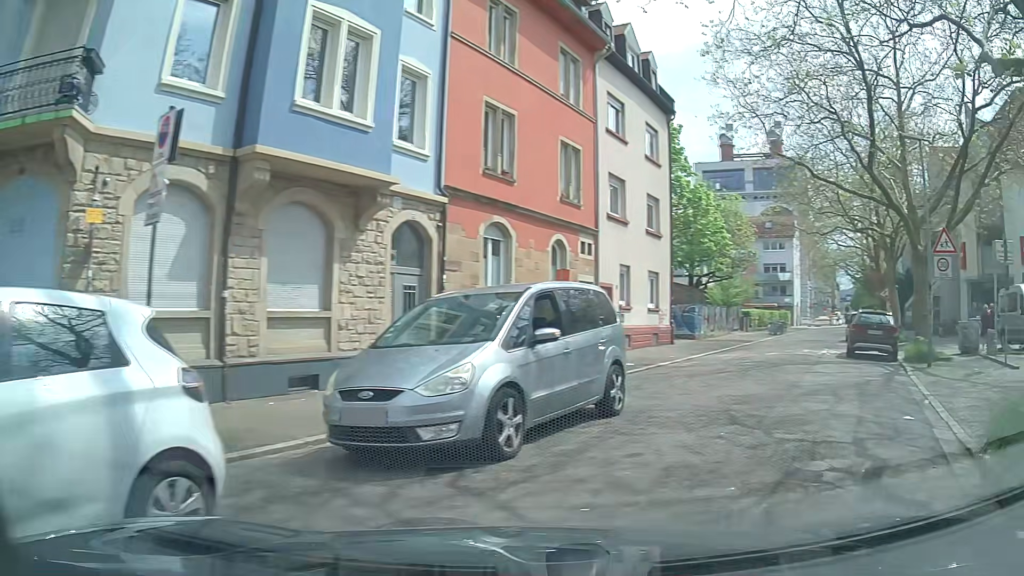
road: residential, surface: asphalt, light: Day
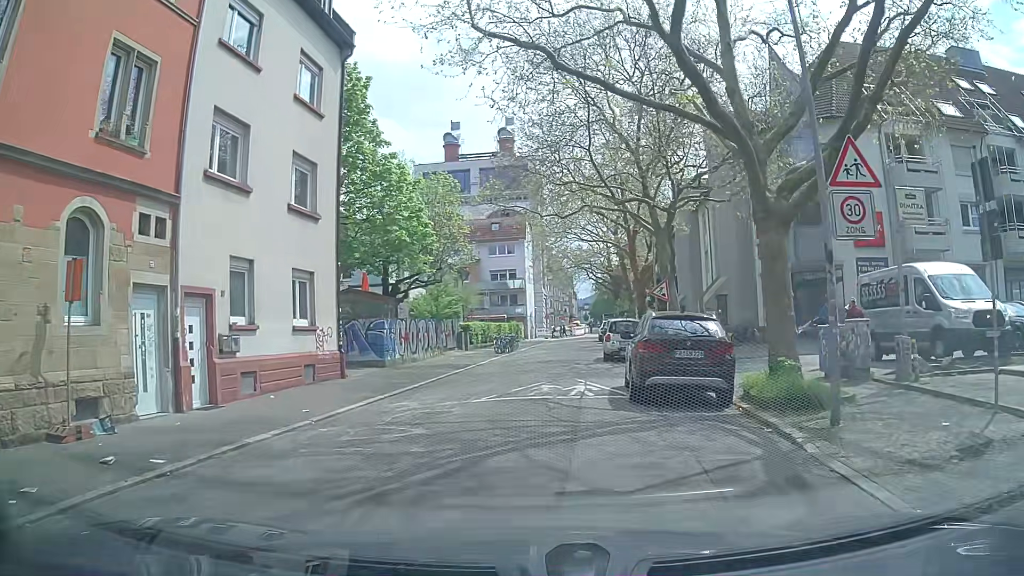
(+3.5, +10.0) m; +22°
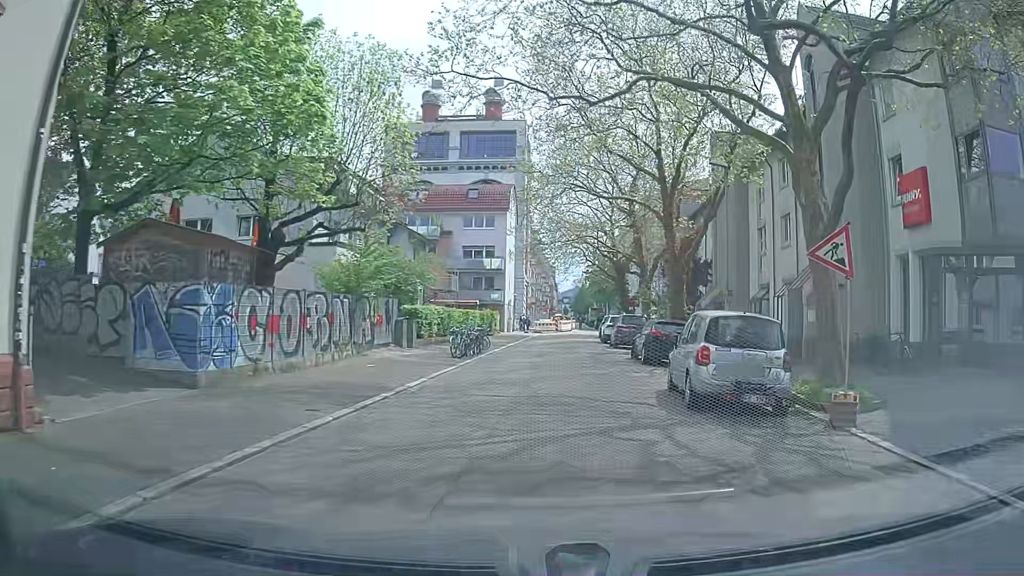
(-0.1, +14.8) m; +3°
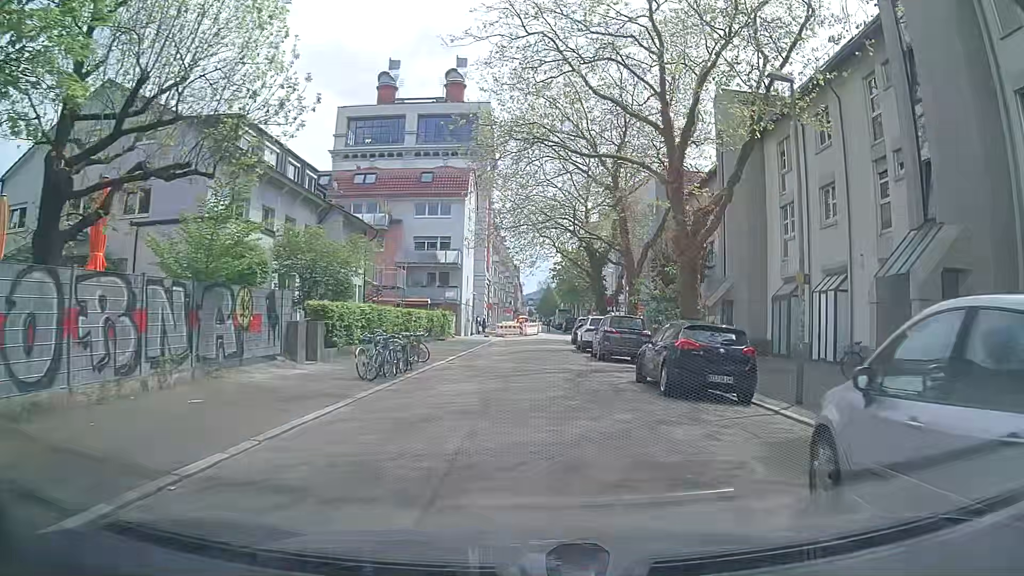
(+0.2, +8.4) m; +3°
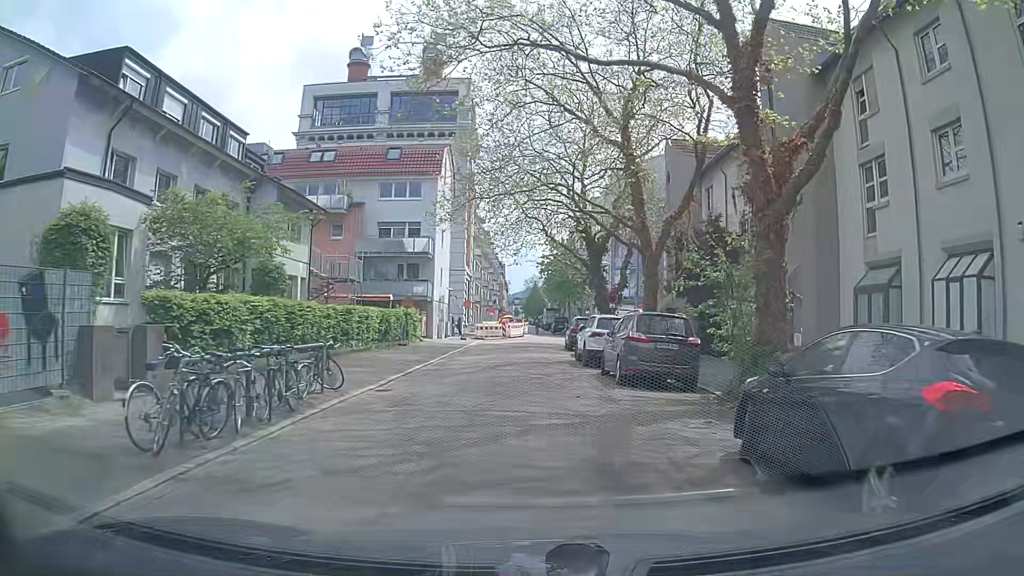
(+0.1, +8.7) m; +2°
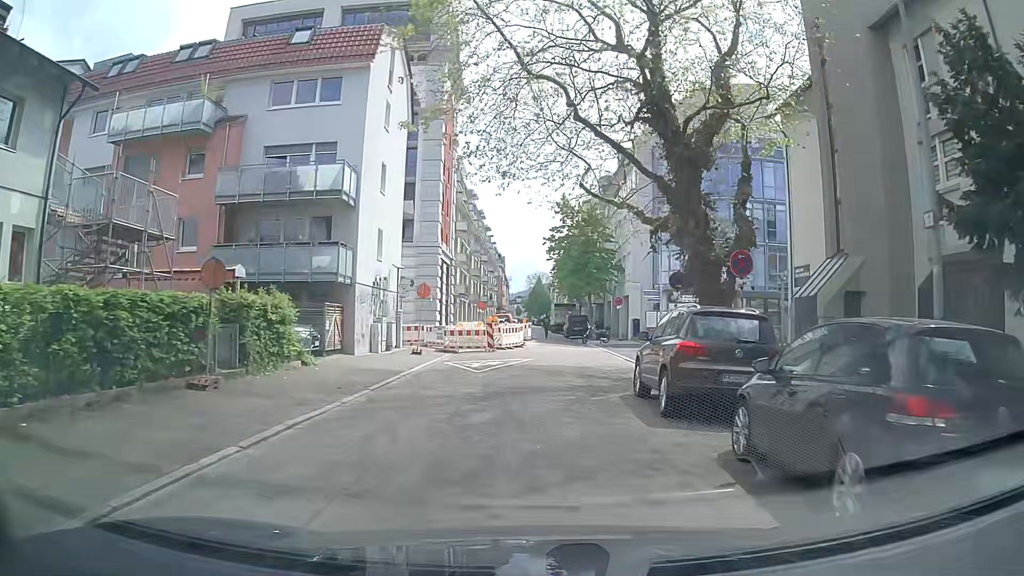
(-0.6, +22.1) m; -1°
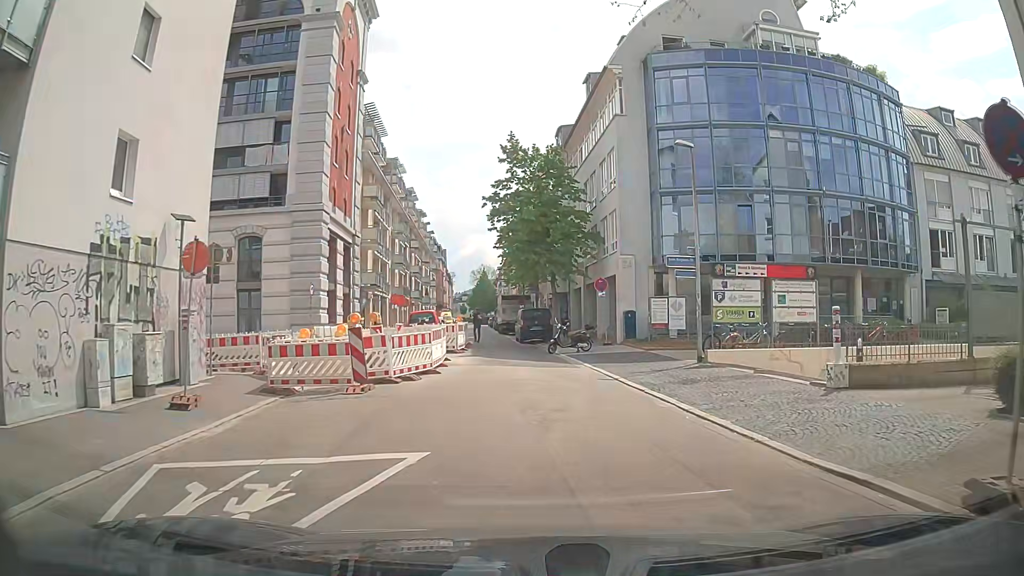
(+0.4, +16.8) m; +5°
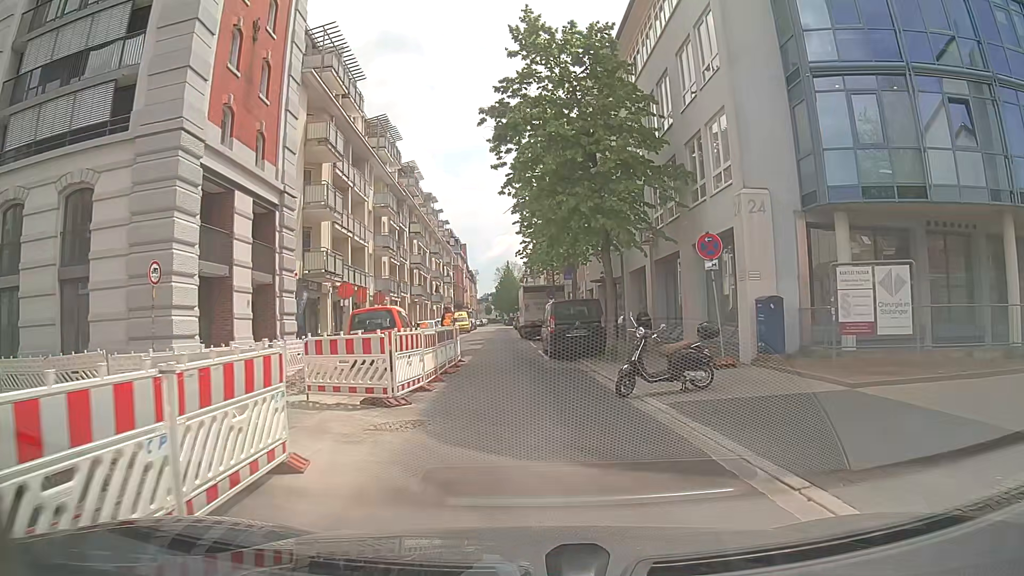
(-0.4, +15.2) m; -3°
(0, +10) (-1, +20) (-1, +30) (-2, +40) (-2, +50) (-3, +60) (-3, +70) (-4, +80) (-4, +90) (-4, +100) m
